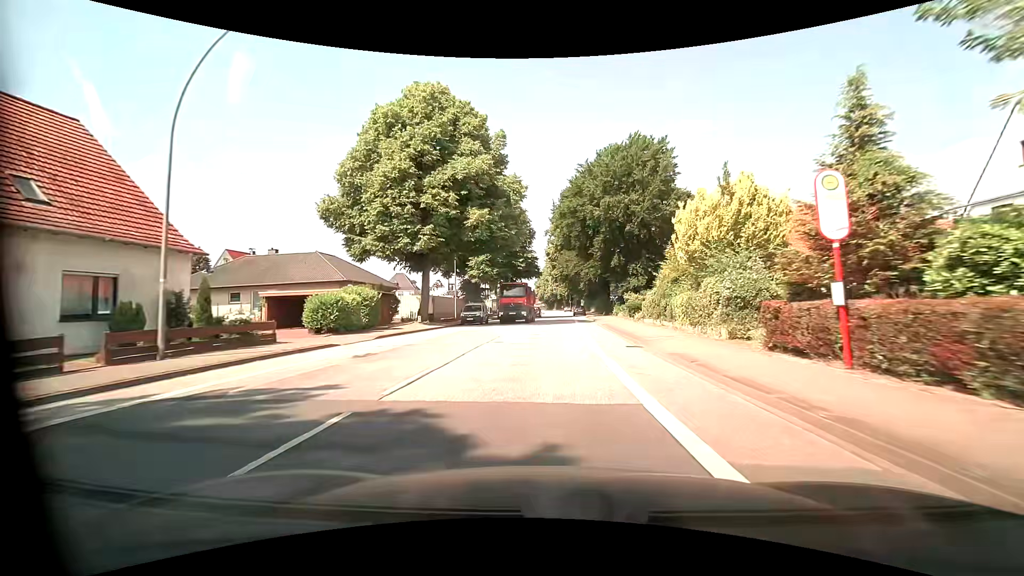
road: primary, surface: asphalt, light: Day
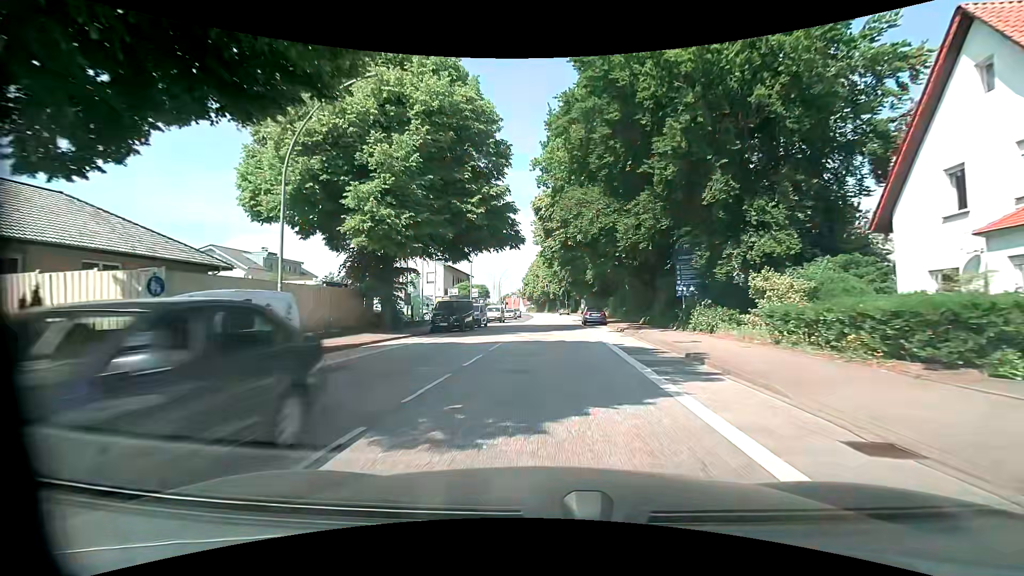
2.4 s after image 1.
(+0.2, +32.2) m; +1°
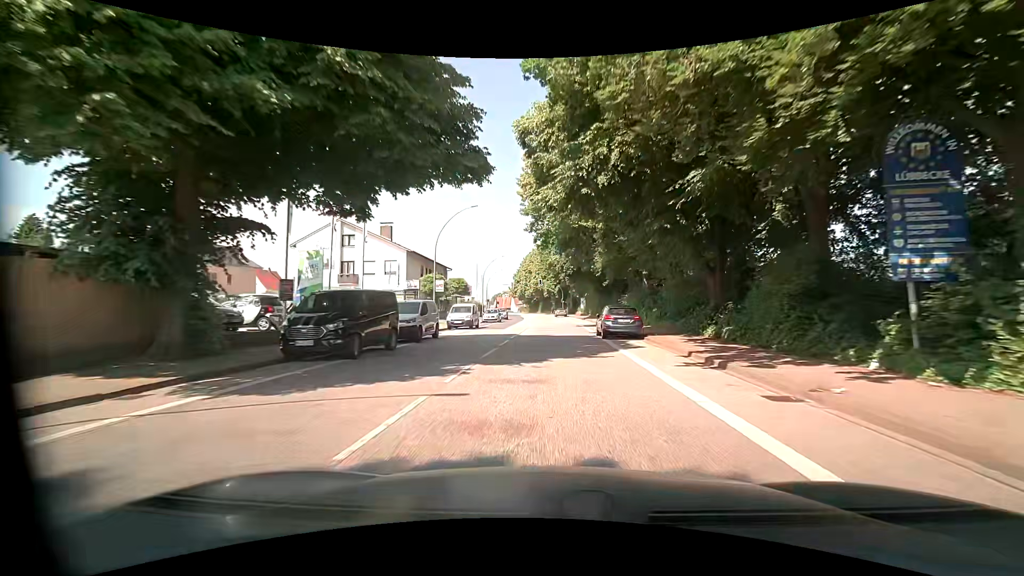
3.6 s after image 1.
(+0.1, +16.1) m; +1°
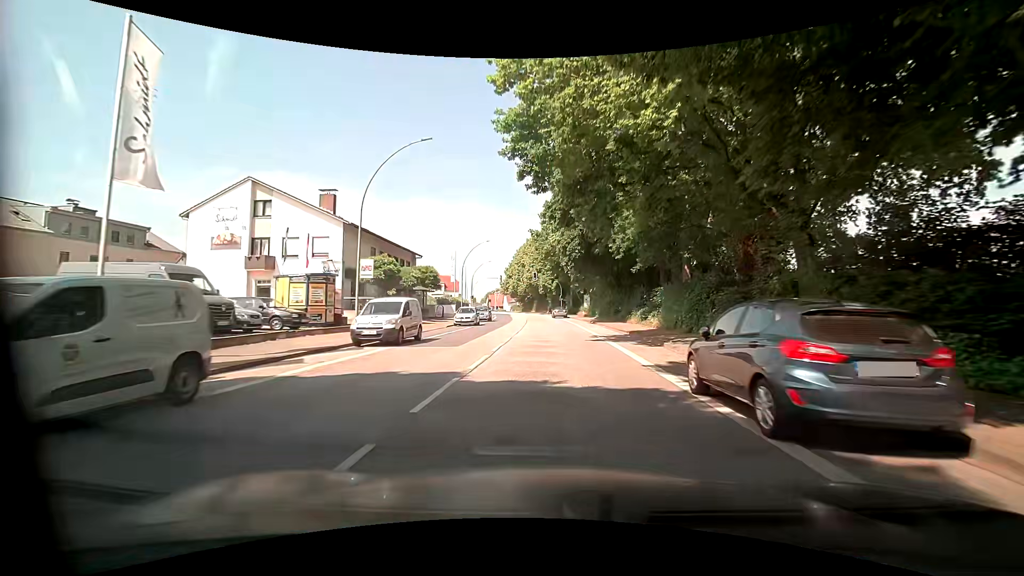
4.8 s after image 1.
(+0.1, +16.1) m; +1°
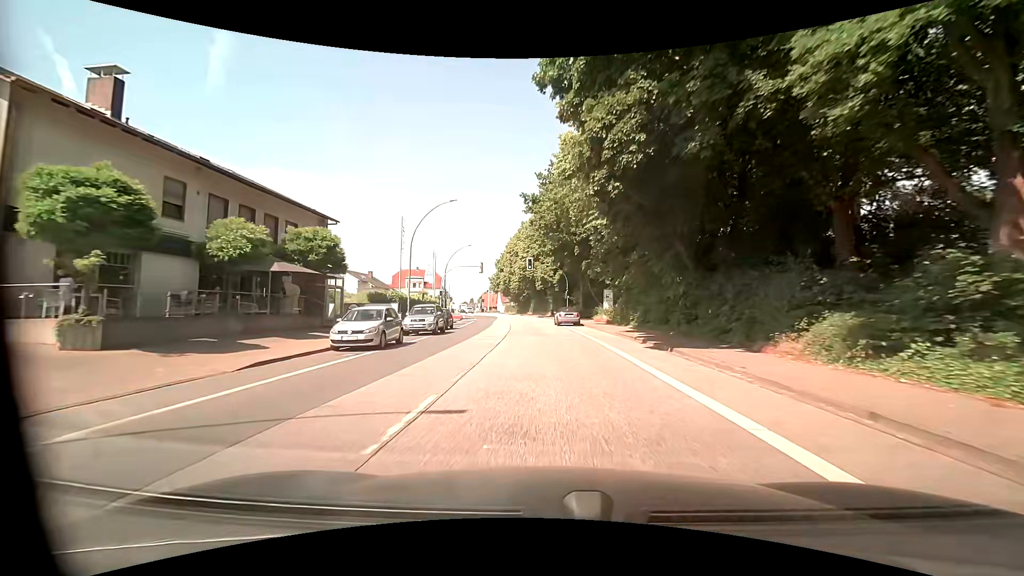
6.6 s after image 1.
(+0.2, +24.2) m; 0°
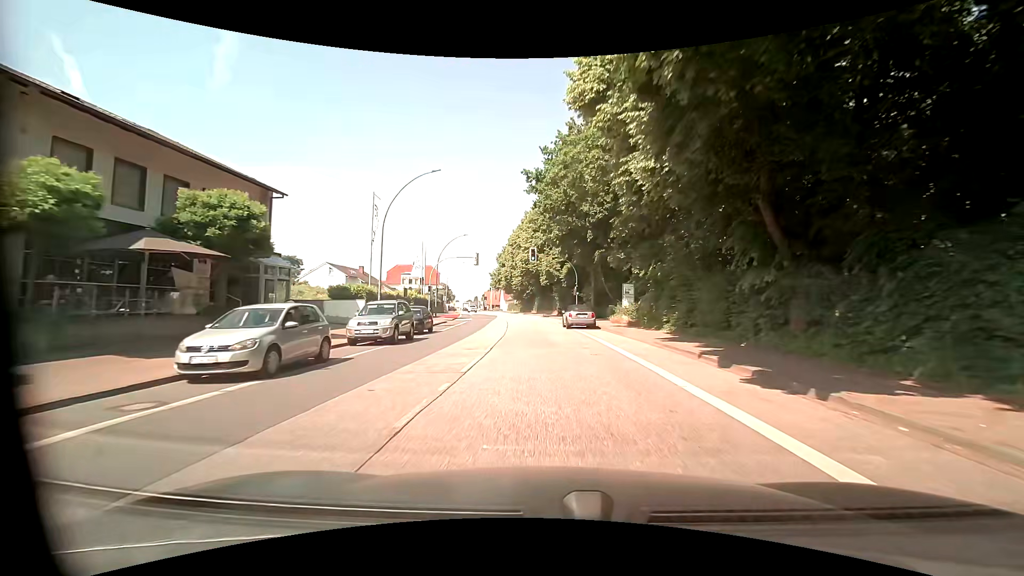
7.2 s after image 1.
(0.0, +8.1) m; -1°
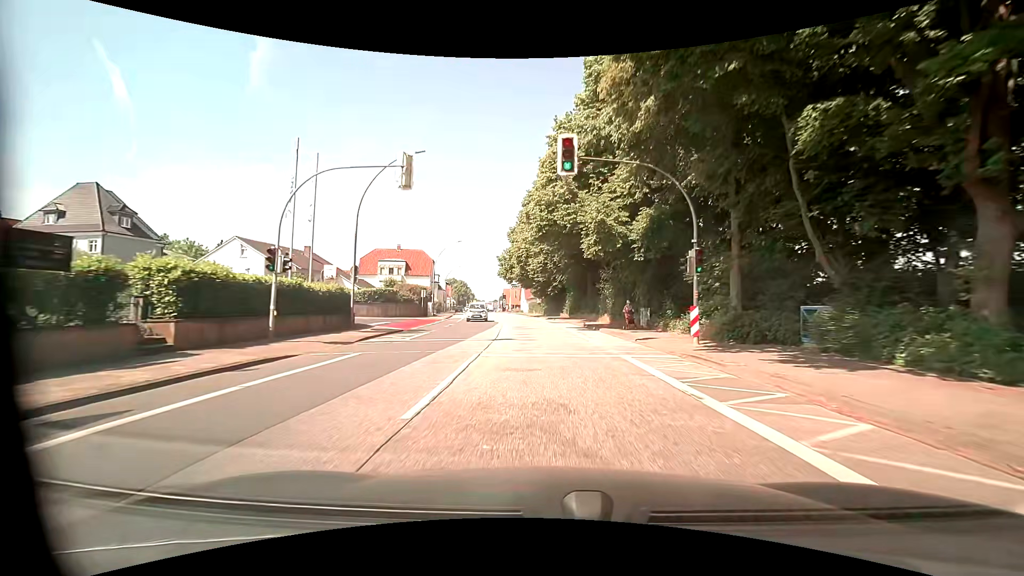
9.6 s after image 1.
(-0.6, +32.3) m; -3°
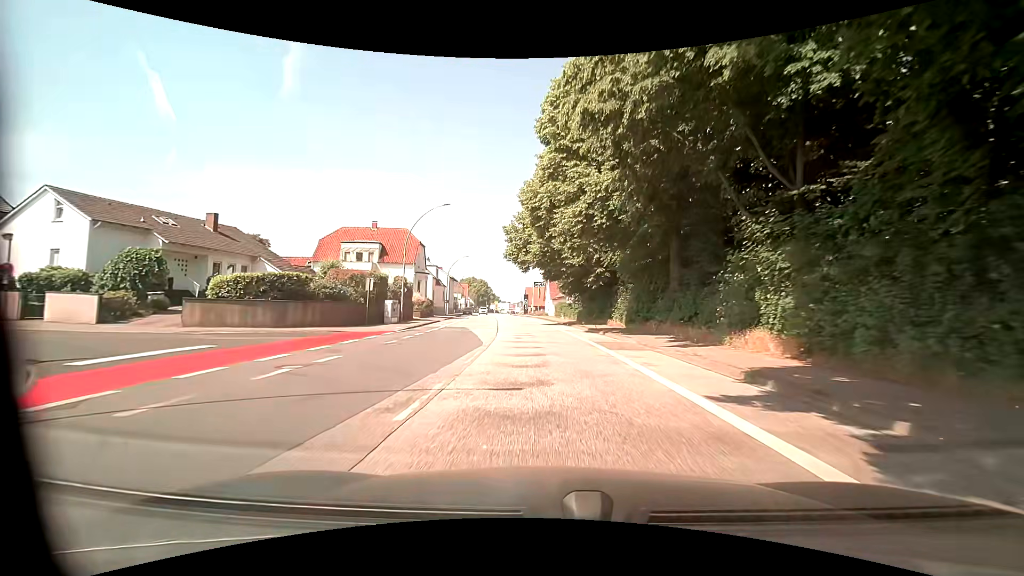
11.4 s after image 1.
(-0.6, +24.3) m; -3°
(0, +10) (0, +20) (-1, +30) (-2, +40) (-3, +50) (-4, +60) (-5, +70) (-6, +80) (-7, +90) (-9, +100) m
